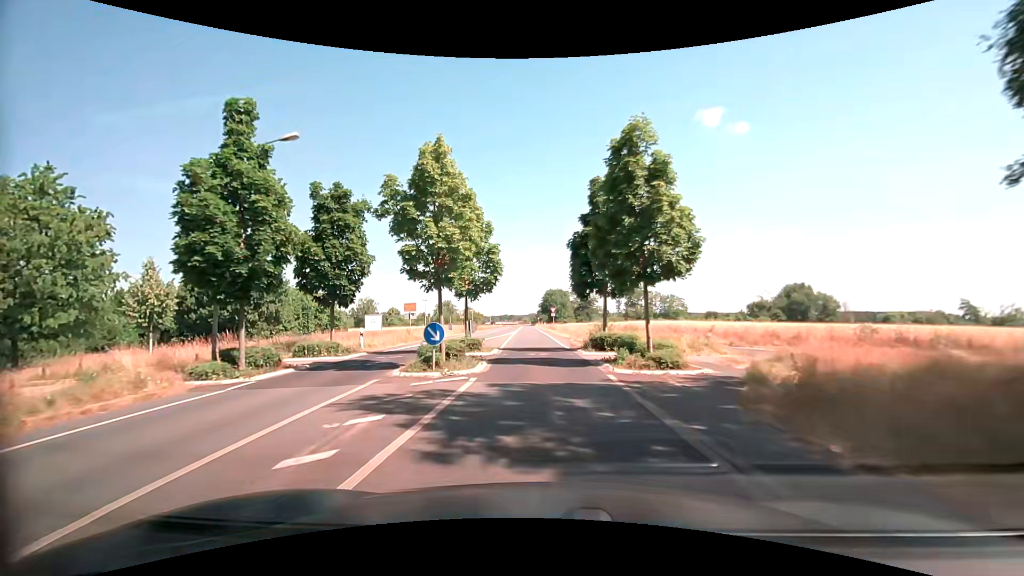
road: tertiary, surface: asphalt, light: Day
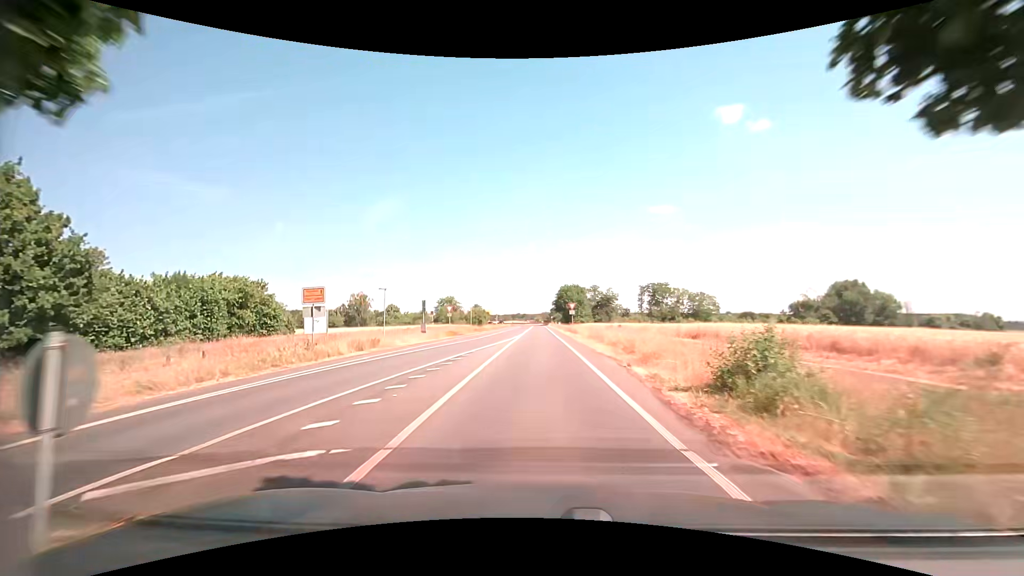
(-0.3, +19.8) m; -2°
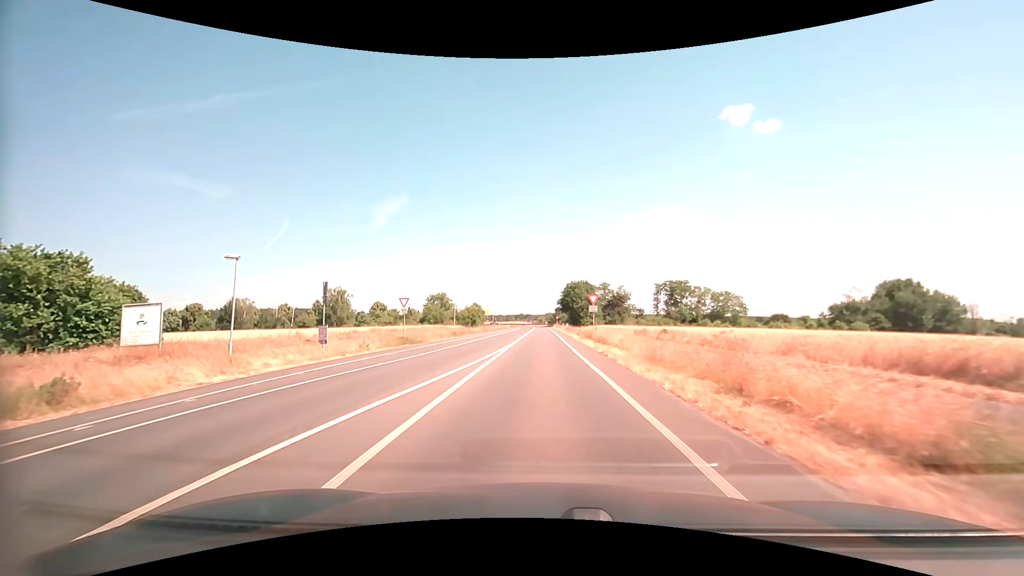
(-0.2, +20.3) m; -1°
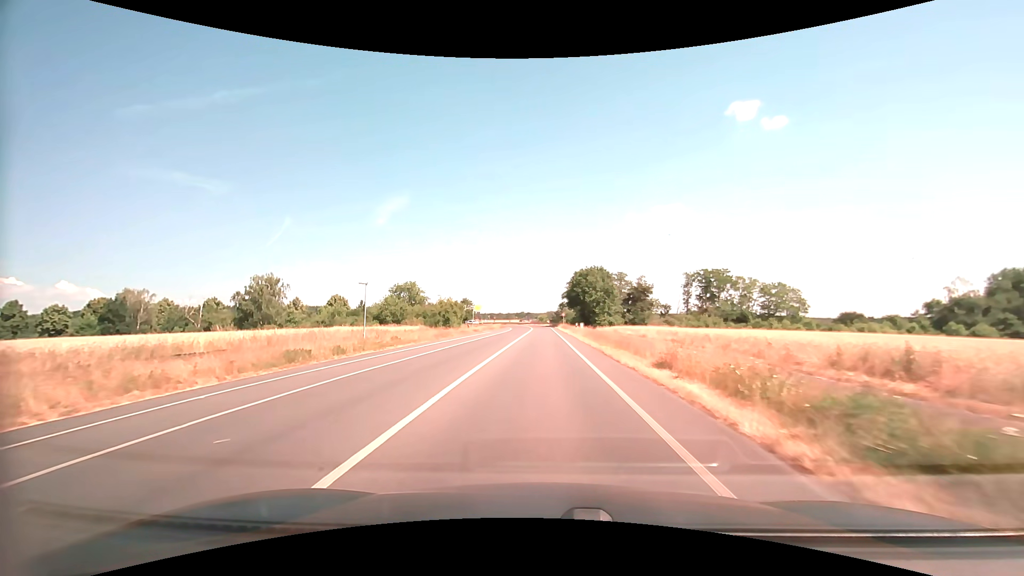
(0.0, +35.4) m; 0°
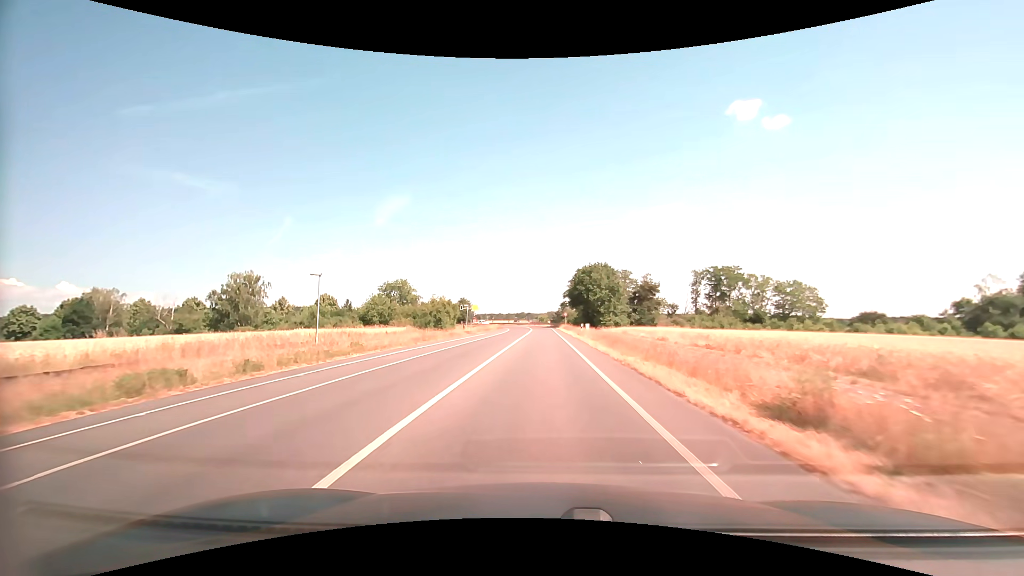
(0.0, +7.3) m; 0°
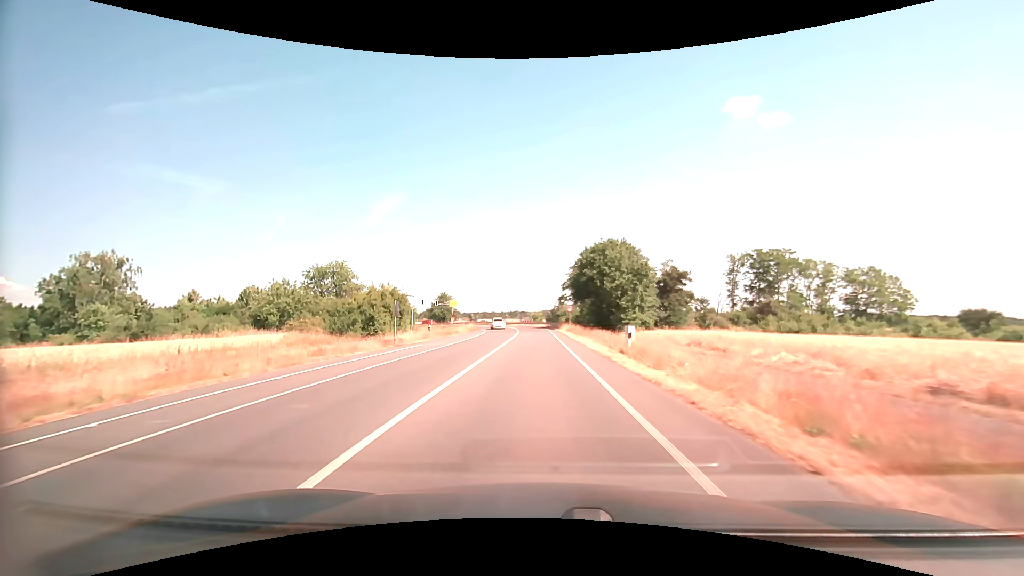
(+0.1, +29.5) m; +1°
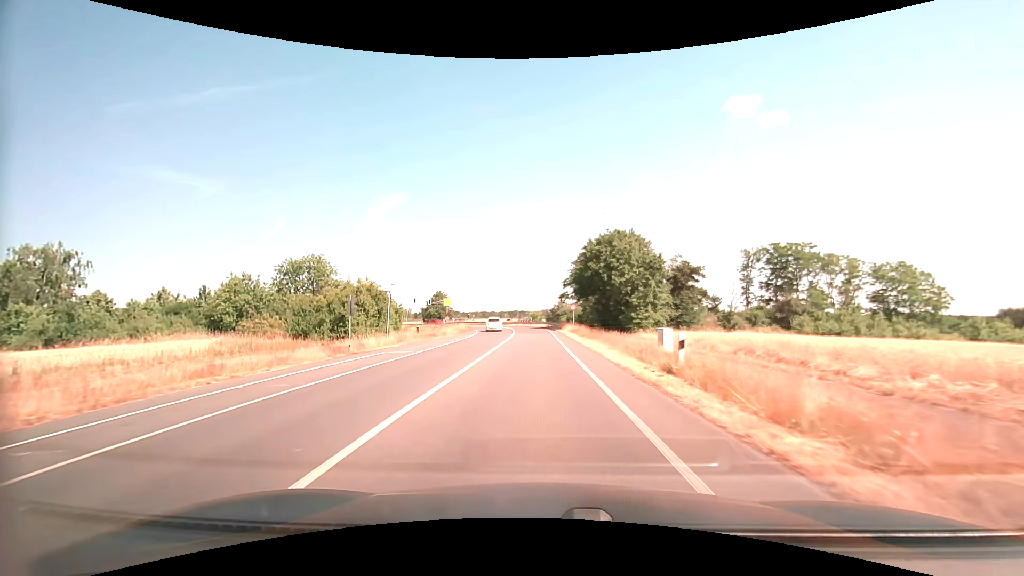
(0.0, +7.3) m; 0°
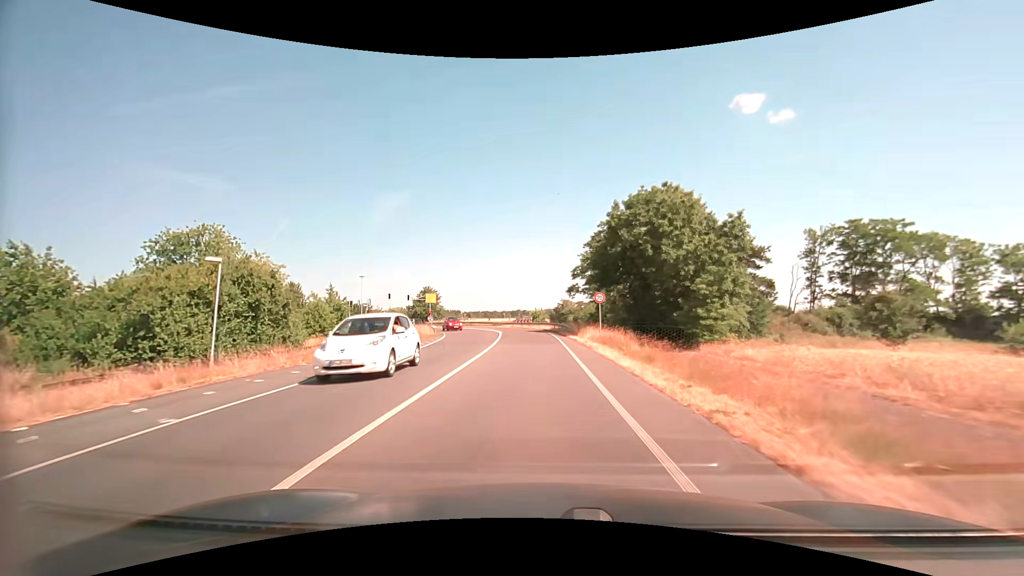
(-0.1, +21.7) m; 0°
(0, +10) (0, +20) (0, +30) (0, +40) (-1, +50) (-3, +60) (-6, +69) (-11, +78) (-17, +86) (-23, +94) m
